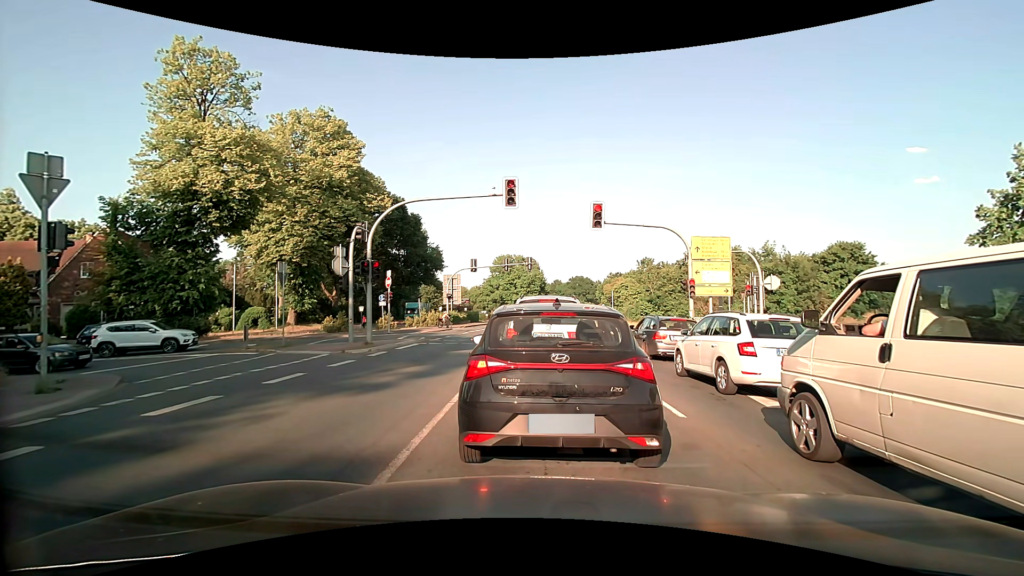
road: primary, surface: asphalt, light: Day
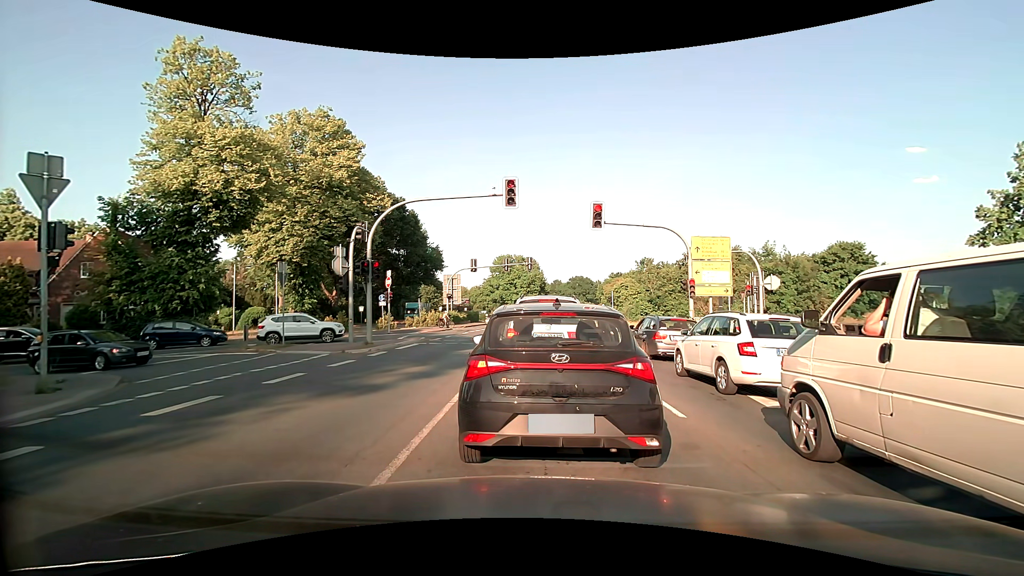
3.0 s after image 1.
(0.0, 0.0) m; 0°
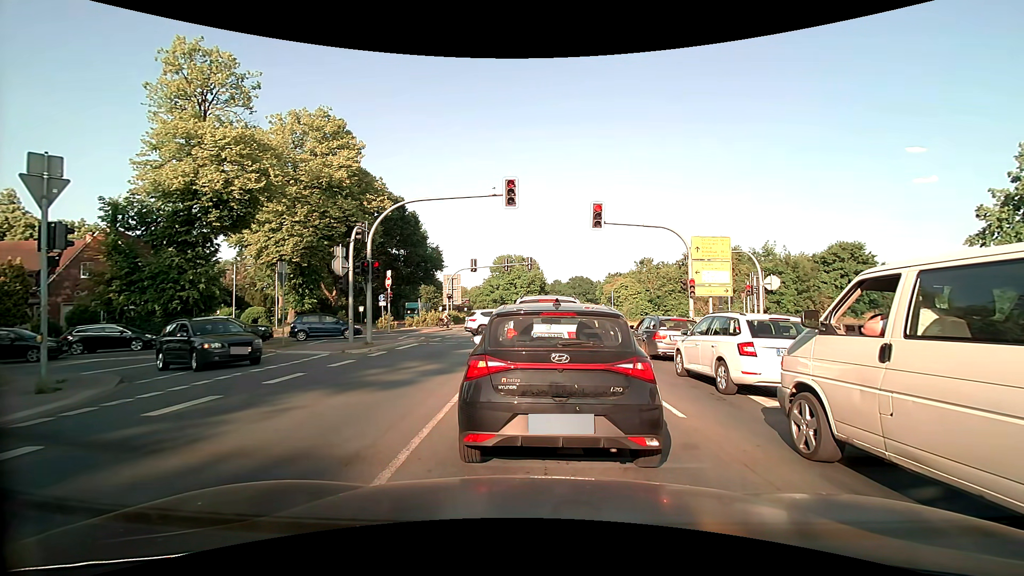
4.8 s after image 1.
(0.0, 0.0) m; 0°
(0, +10) (+1, +20) (-2, +29) (-10, +34) (-20, +34) (-30, +31) (-39, +27) (-49, +24) (-58, +21) (-68, +18) m
